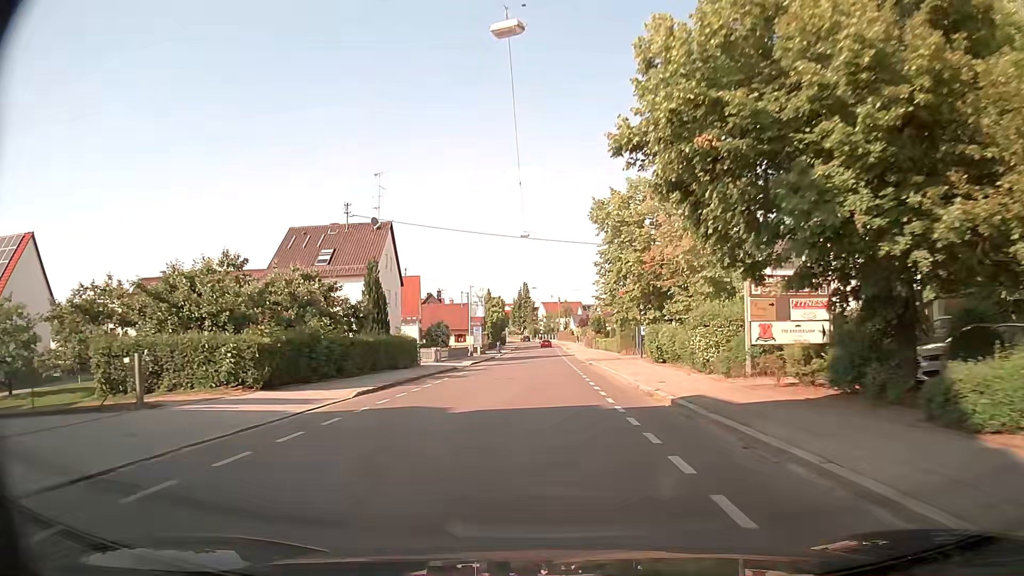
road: tertiary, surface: asphalt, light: Day
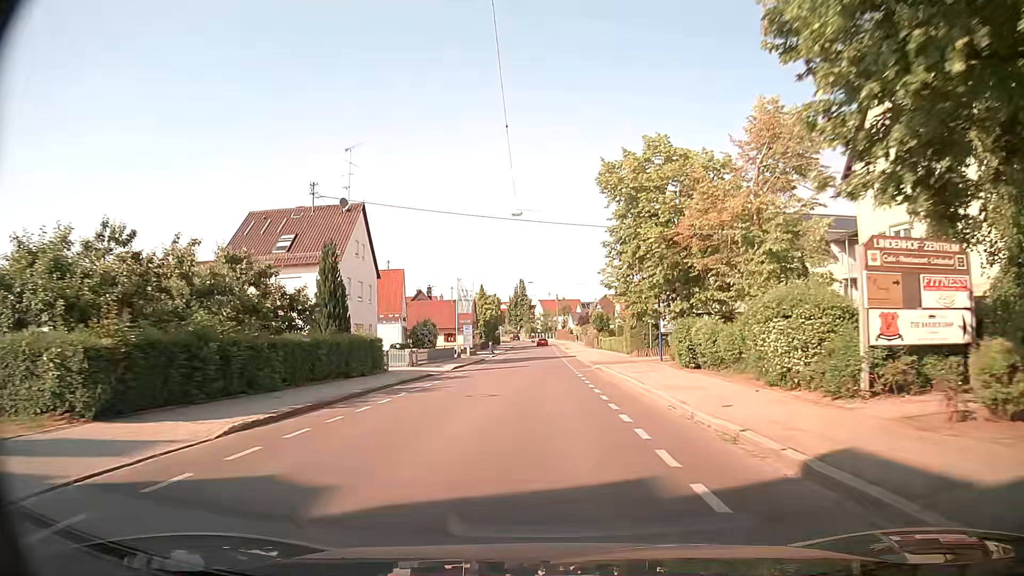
(0.0, +7.6) m; 0°
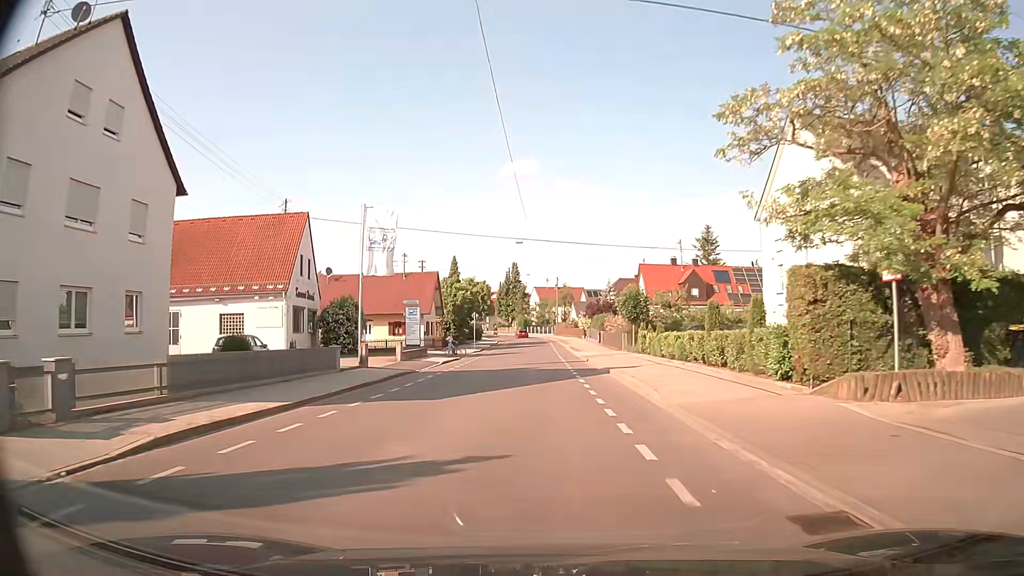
(0.0, +29.9) m; 0°
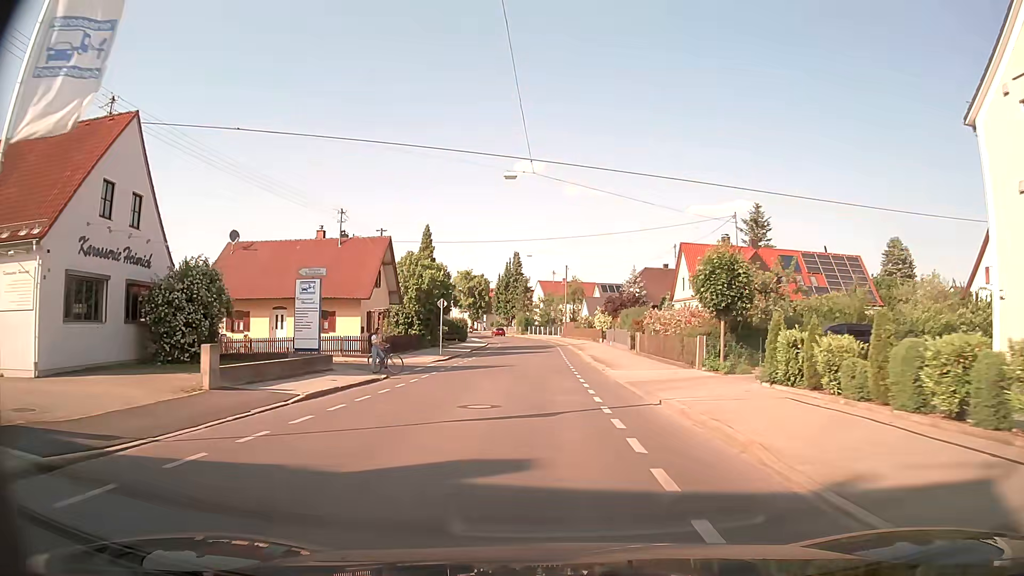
(-0.1, +21.4) m; 0°
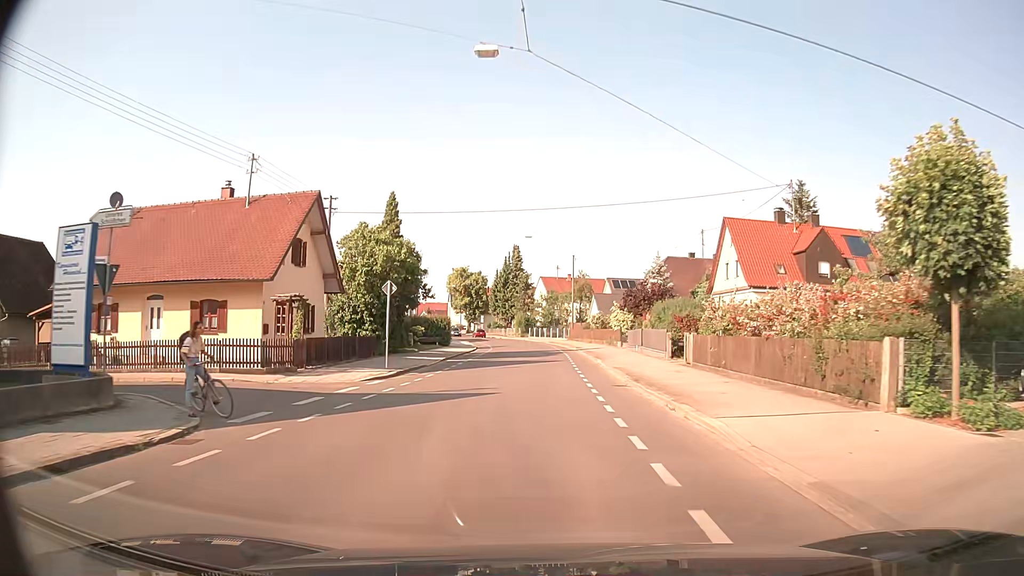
(-0.1, +13.8) m; 0°
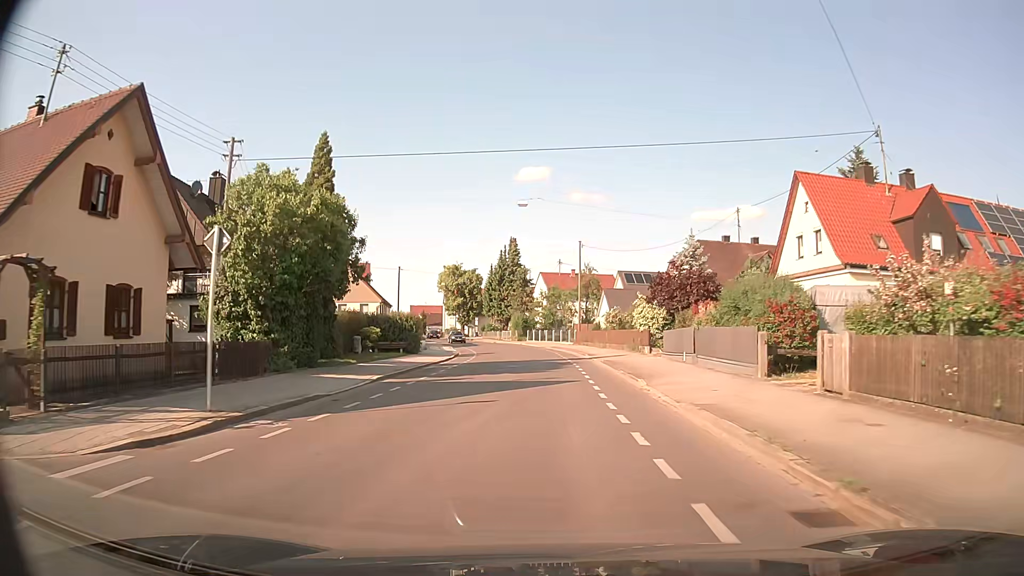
(-0.1, +13.7) m; 0°
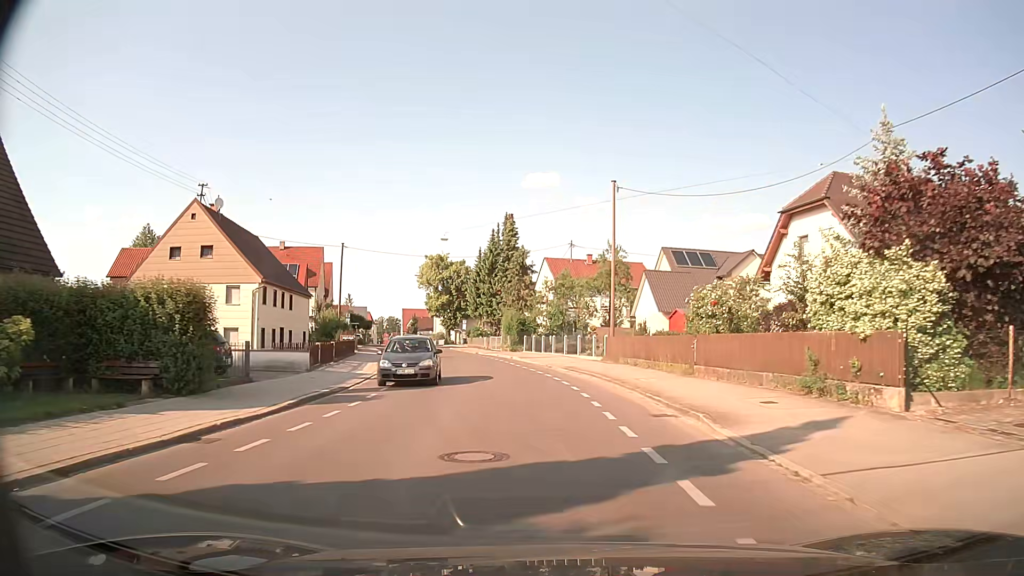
(-0.2, +27.1) m; -1°
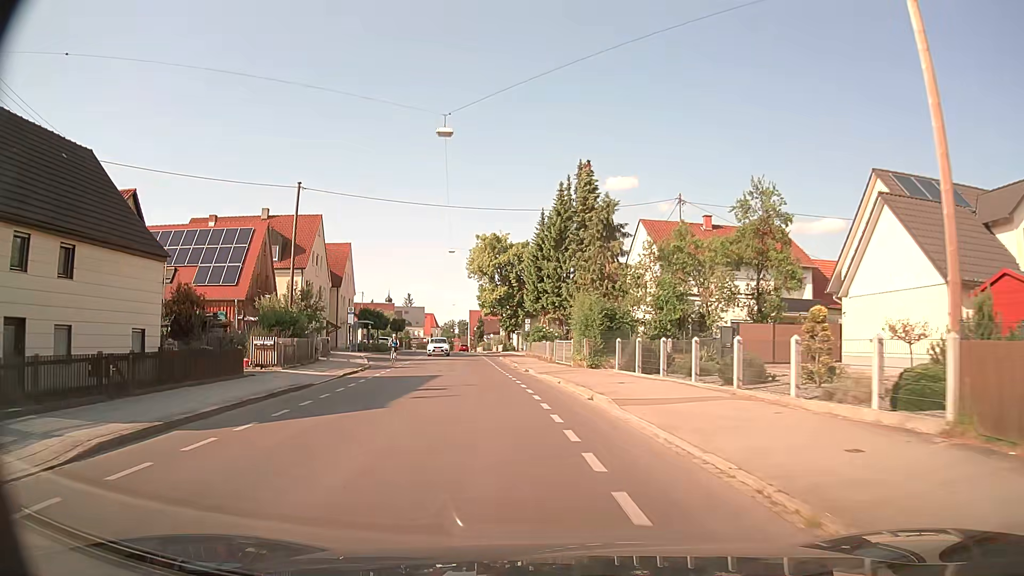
(-1.0, +26.6) m; -6°
(0, +10) (-2, +20) (-3, +30) (-4, +40) (-6, +50) (-7, +60) (-8, +69) (-10, +79) (-11, +89) (-12, +99) m
